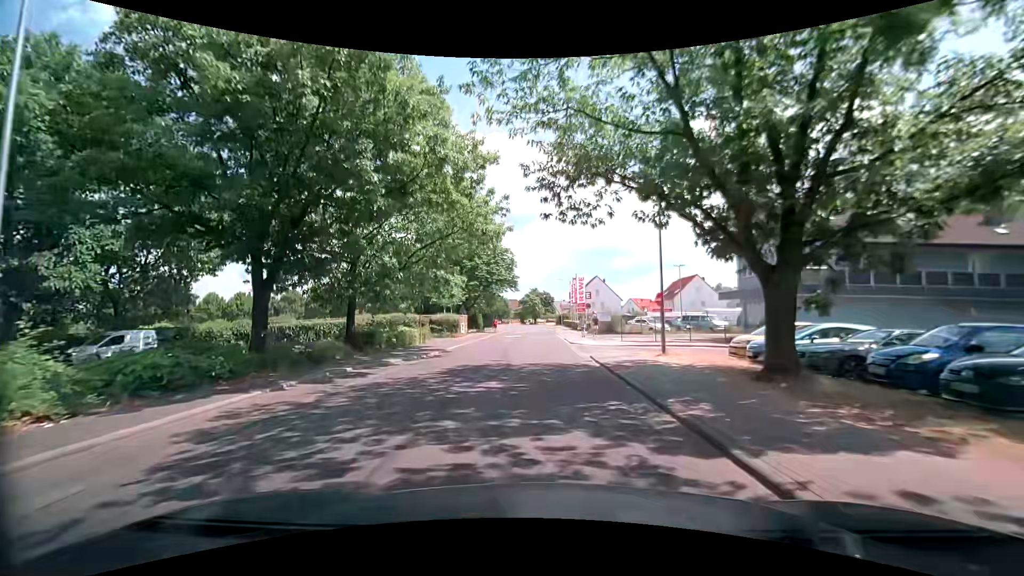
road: unclassified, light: Day
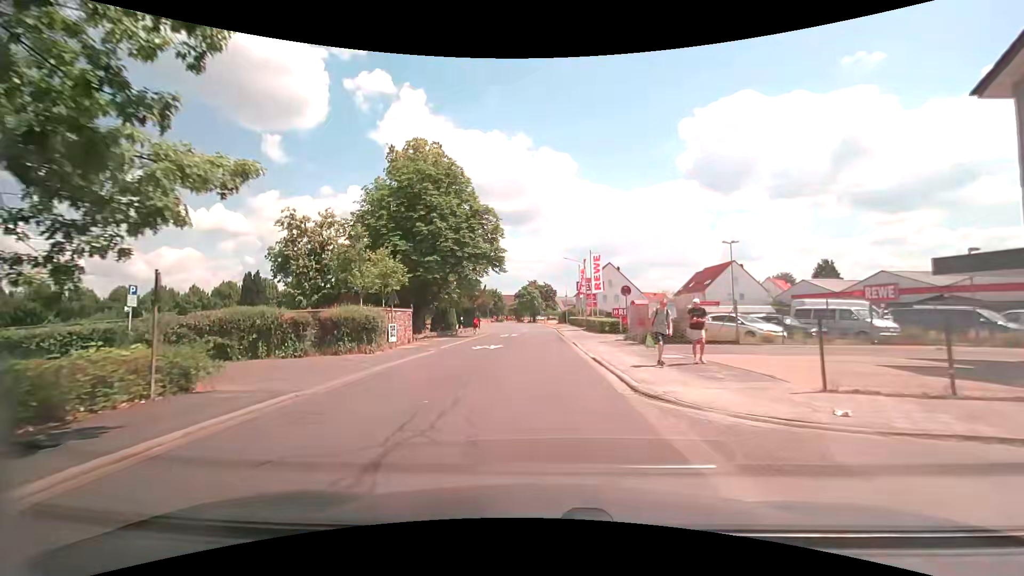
(+0.1, +21.9) m; +1°
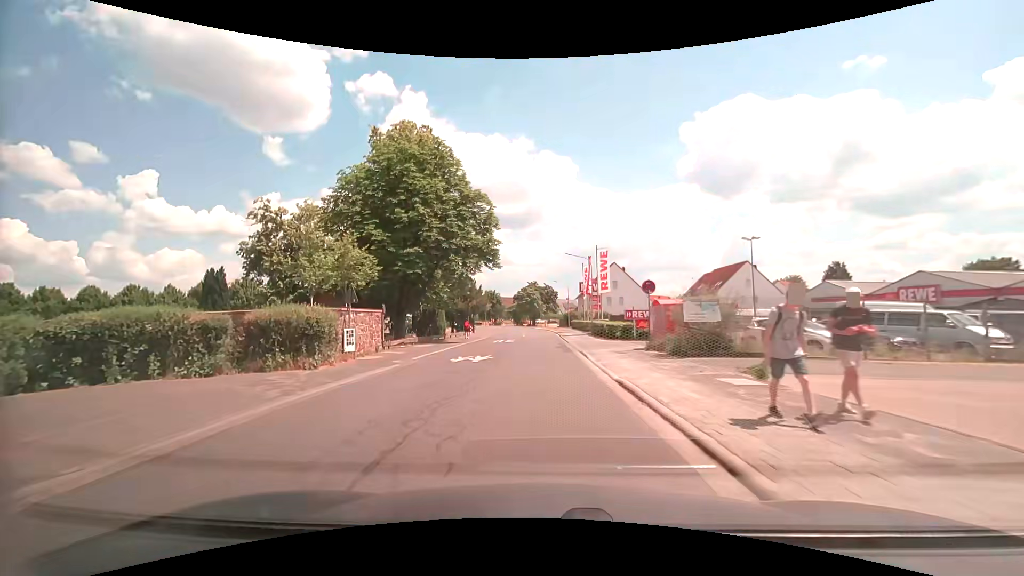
(0.0, +5.6) m; -1°
(0, +10) (0, +20) (0, +30) (0, +40) (0, +50) (-1, +60) (-2, +70) (-5, +79) (-9, +89) (-14, +97) m
